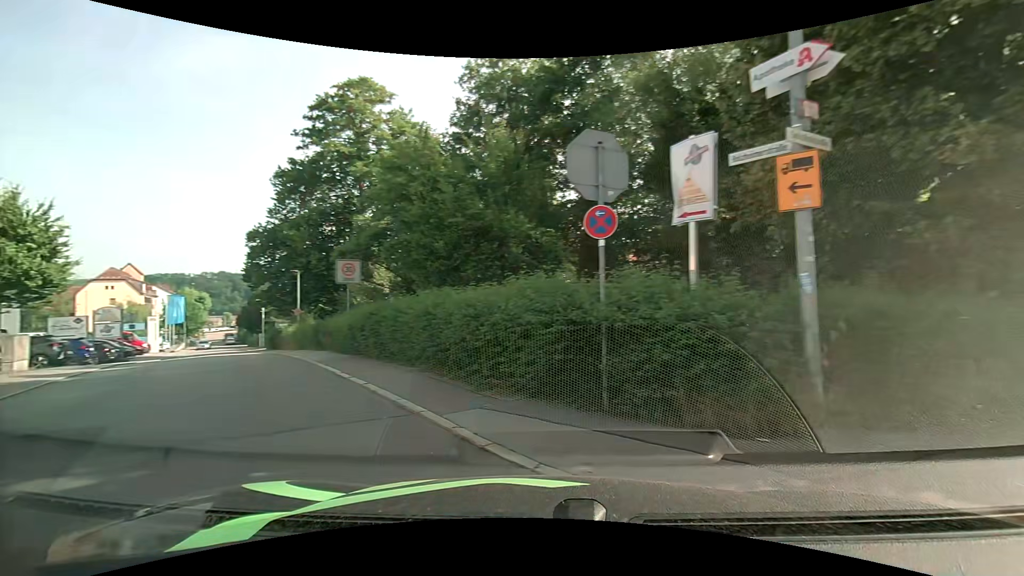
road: residential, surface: asphalt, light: Day
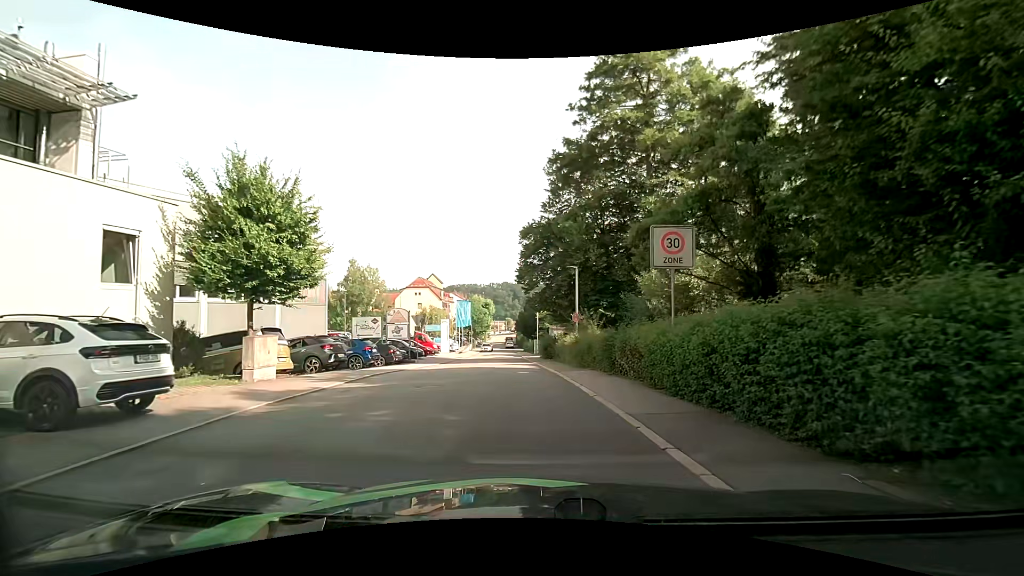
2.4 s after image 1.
(-3.4, +8.0) m; -31°
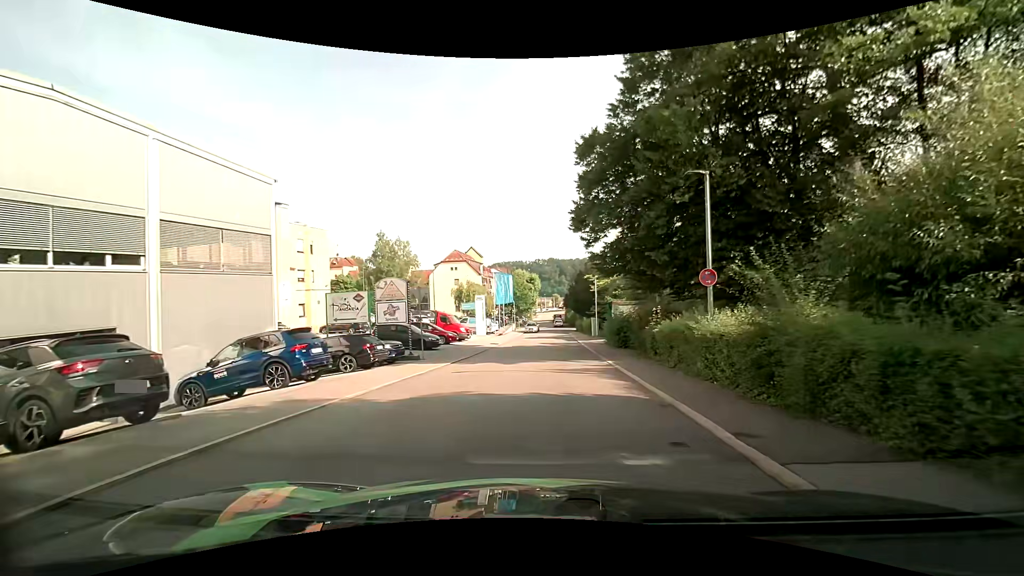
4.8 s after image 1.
(-0.7, +13.0) m; -5°
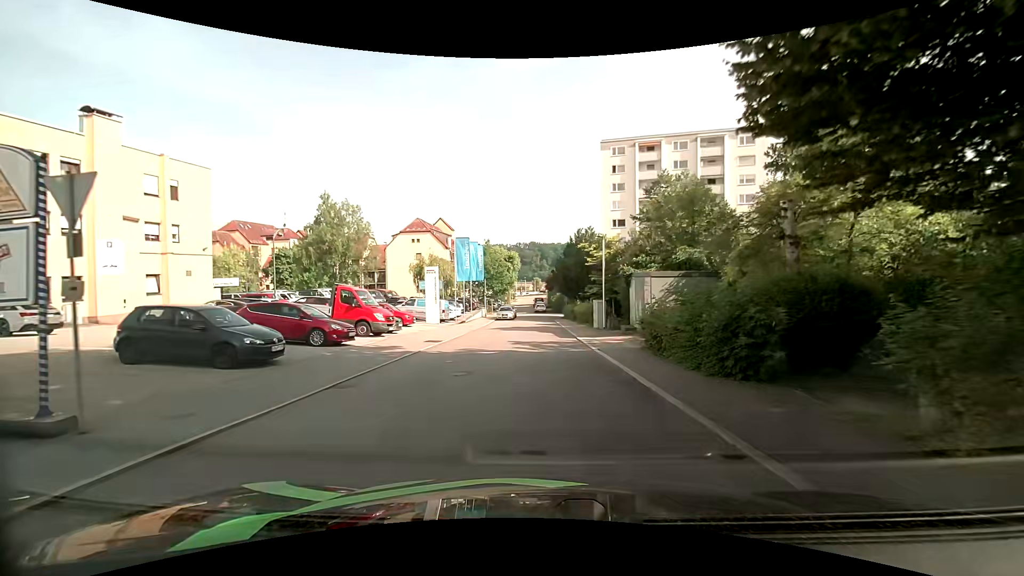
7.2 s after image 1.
(+0.4, +16.8) m; +2°
